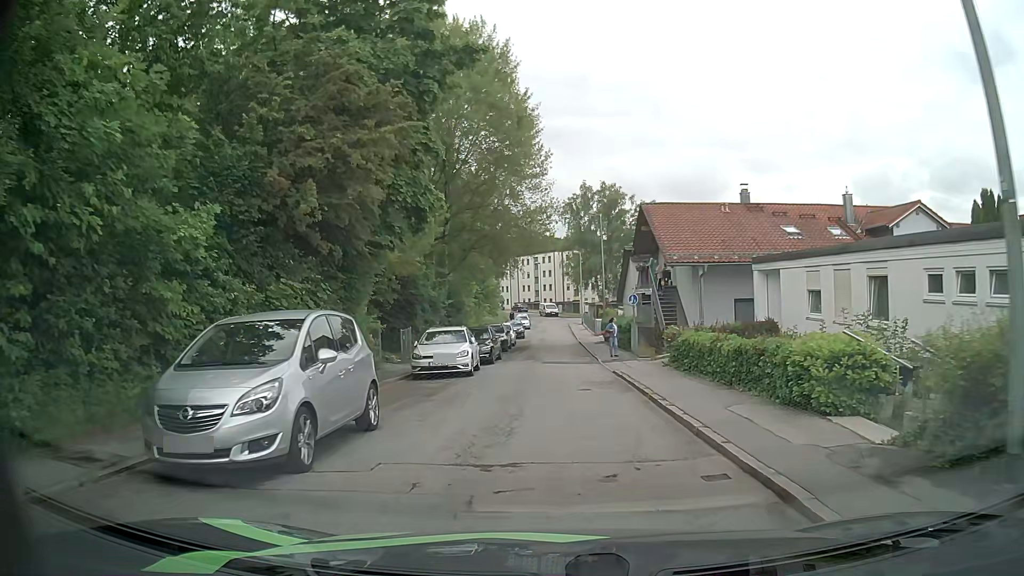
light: Day
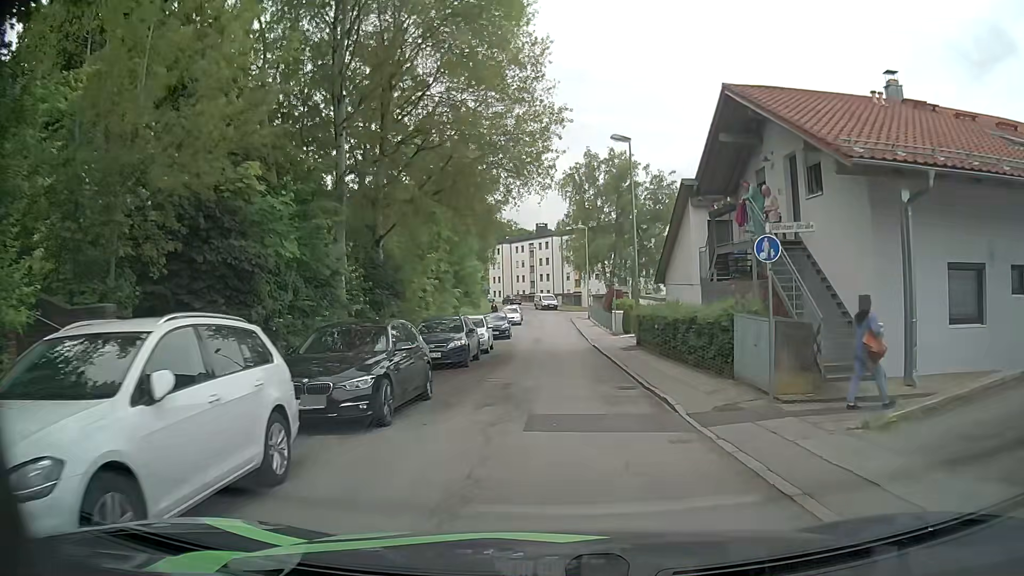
(+0.1, +16.6) m; +1°
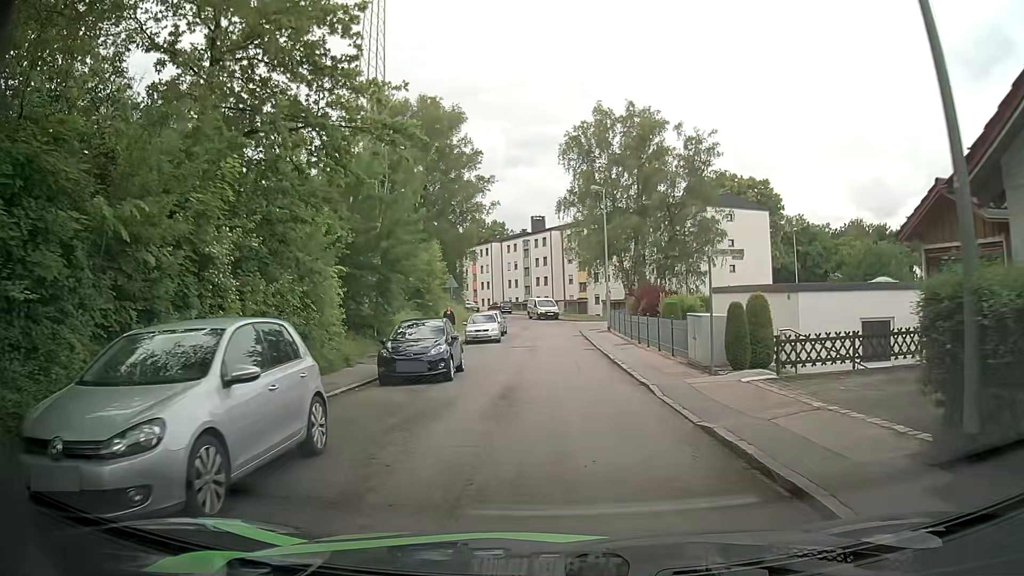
(-0.1, +21.3) m; 0°
(0, +10) (0, +20) (0, +30) (0, +40) (-1, +50) (-3, +60) (-6, +69) (-9, +79) (-14, +88) (-19, +96) m
